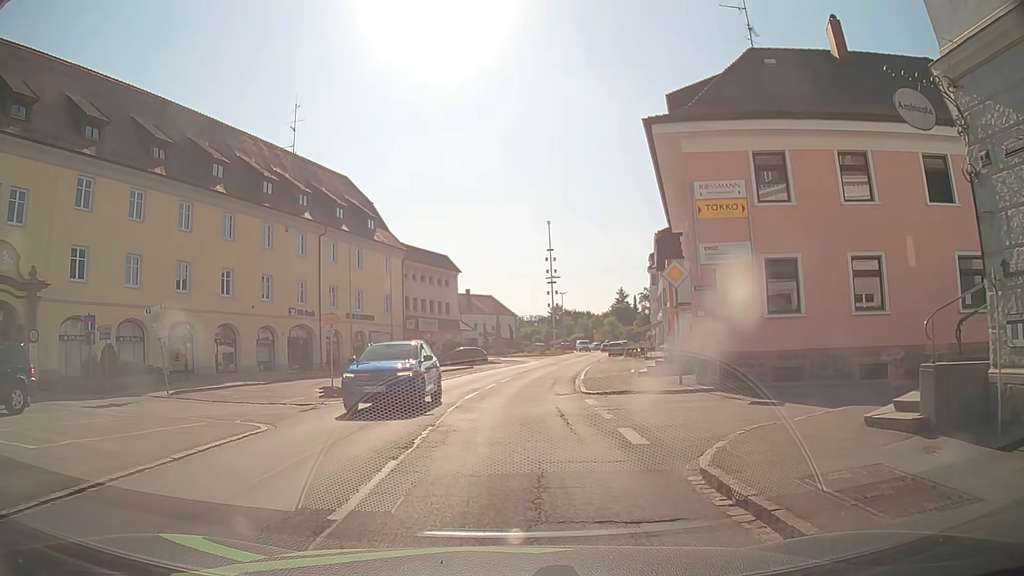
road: secondary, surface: asphalt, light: Day
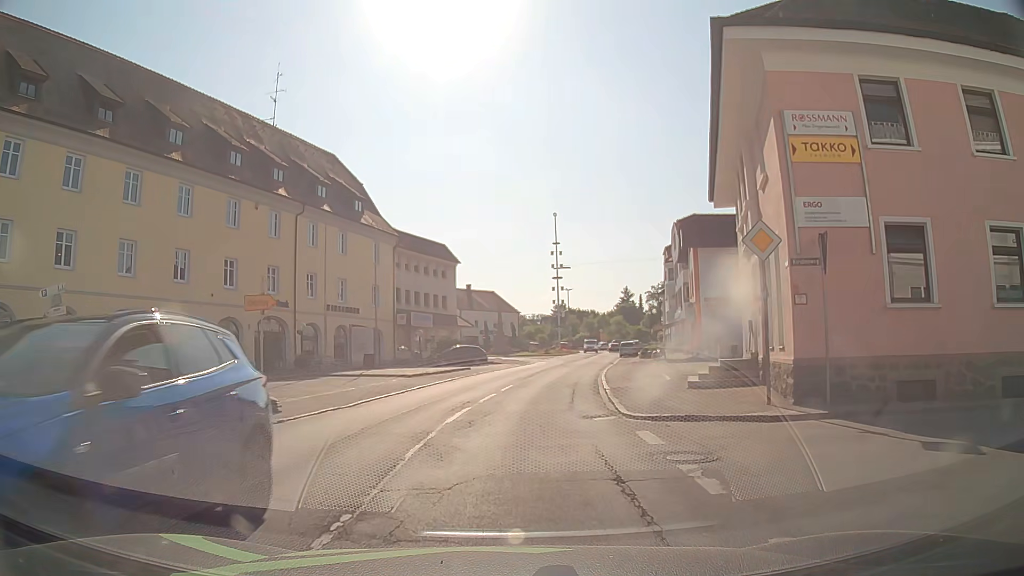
(-0.2, +6.6) m; -1°
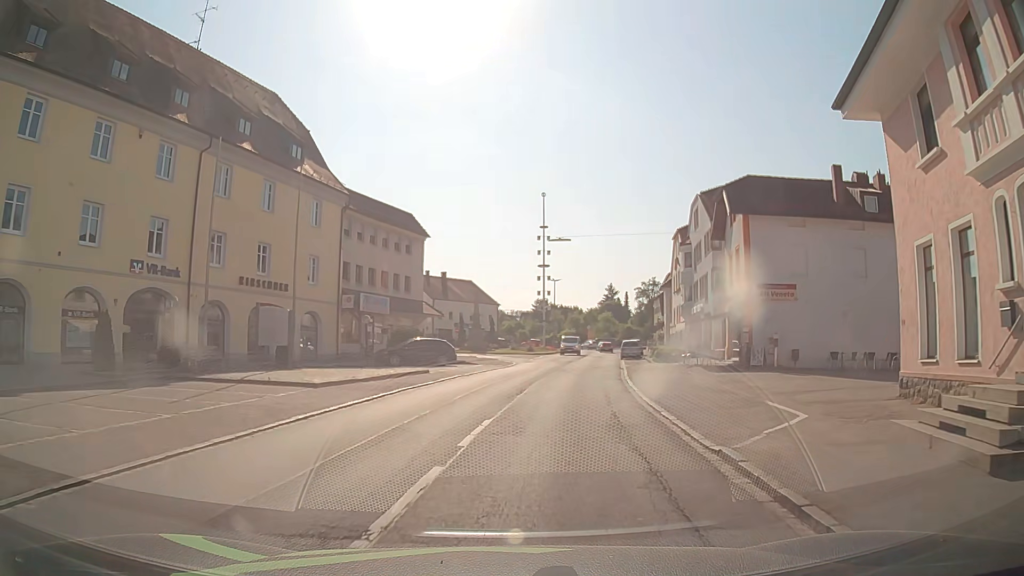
(+0.2, +12.8) m; +2°
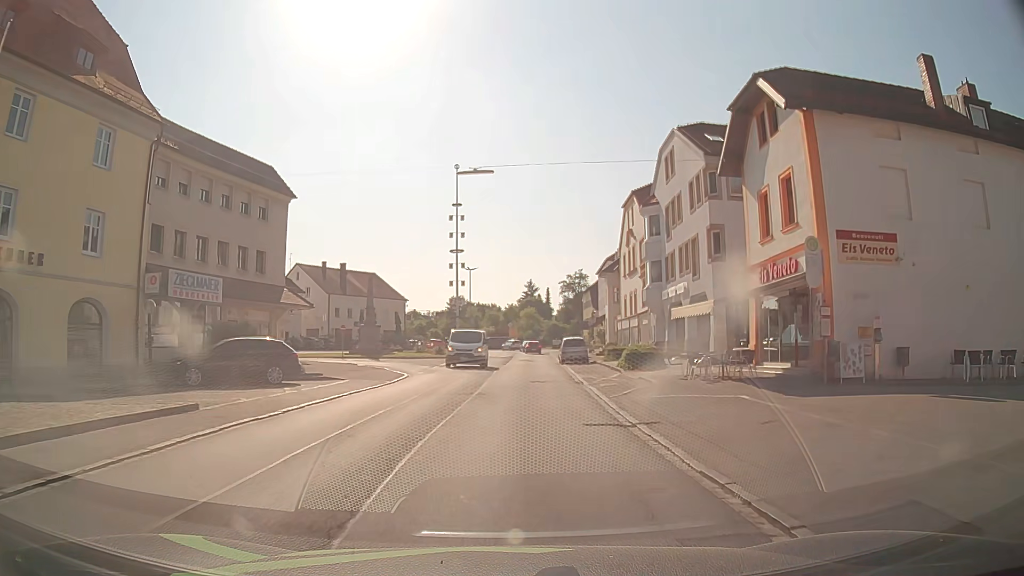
(+0.9, +15.6) m; +8°
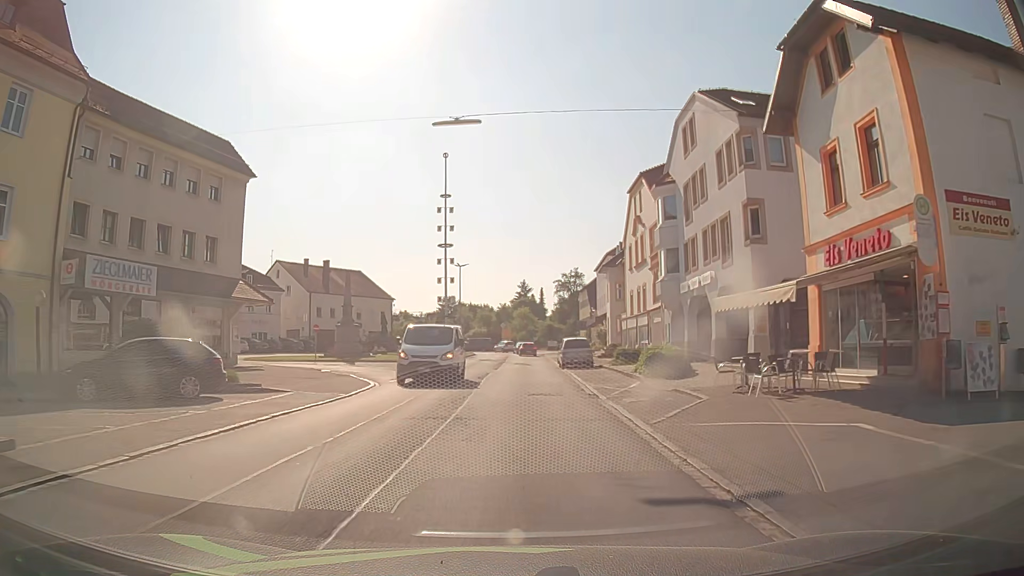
(-0.1, +5.6) m; -1°
(0, +10) (0, +20) (+1, +30) (+1, +40) (+2, +50) (+2, +60) (+3, +70) (+3, +80) (-1, +89) (-6, +97) m
